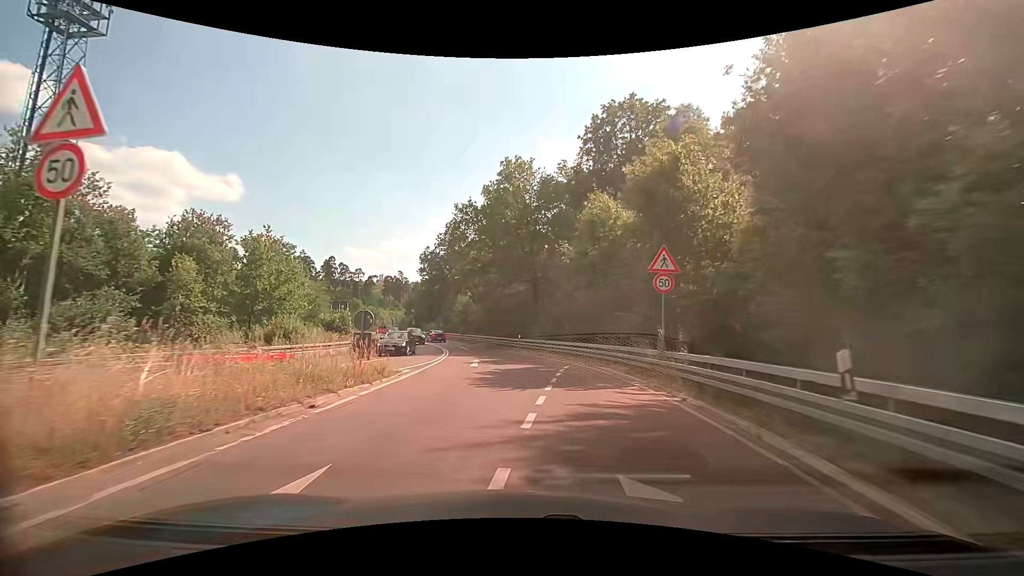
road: secondary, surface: asphalt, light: Day
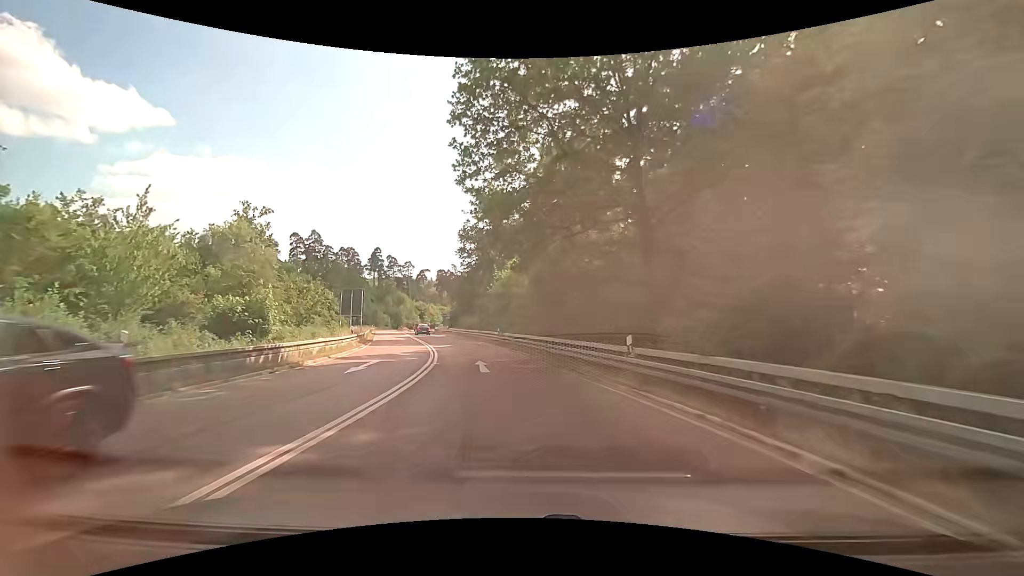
(-1.4, +25.0) m; -7°
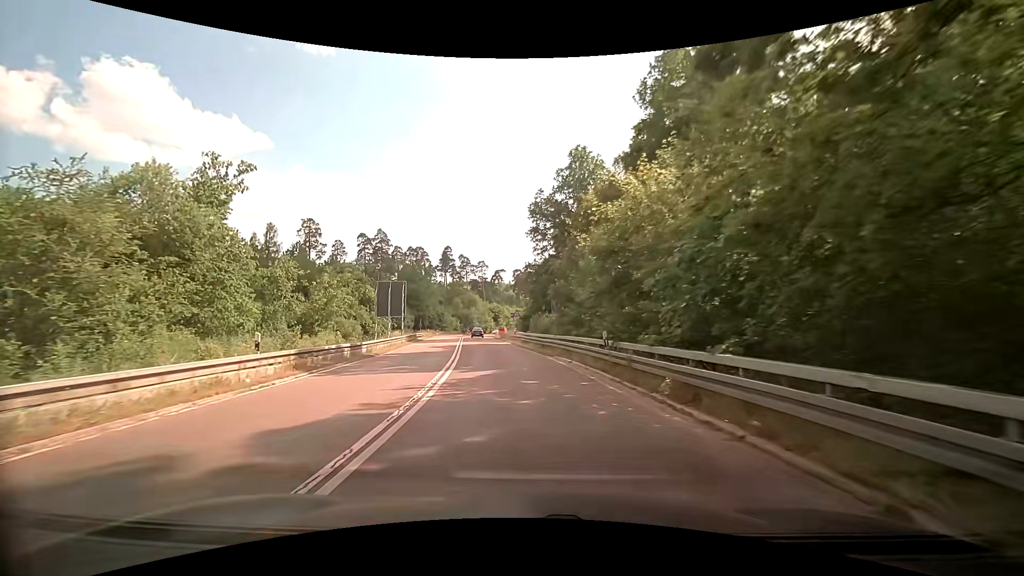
(-1.6, +19.9) m; -9°
(0, +10) (-1, +20) (-2, +30) (-4, +40) (-5, +50) (-6, +60) (-7, +70) (-8, +80) (-8, +90) (-9, +100) m
